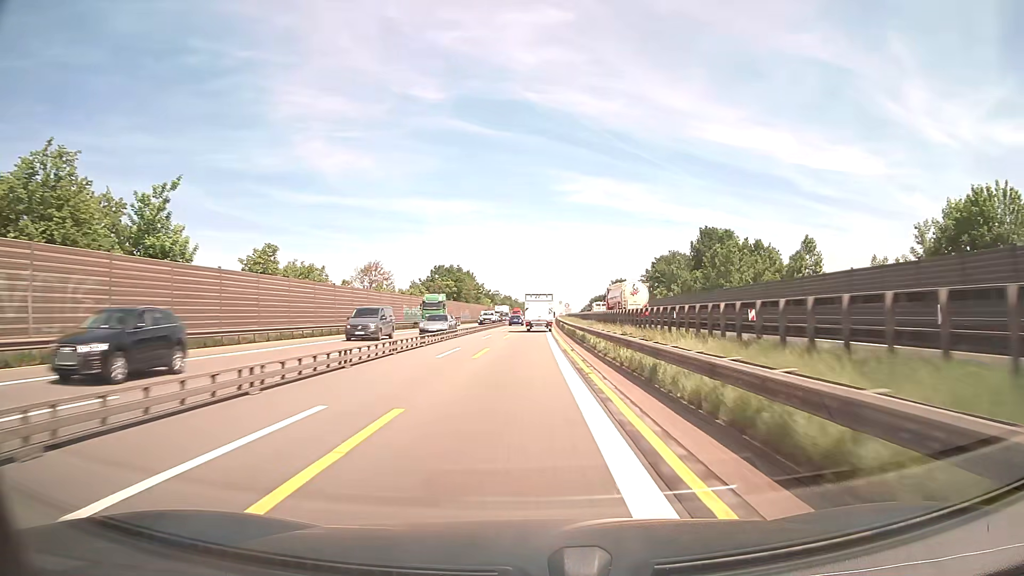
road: motorway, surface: asphalt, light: Day
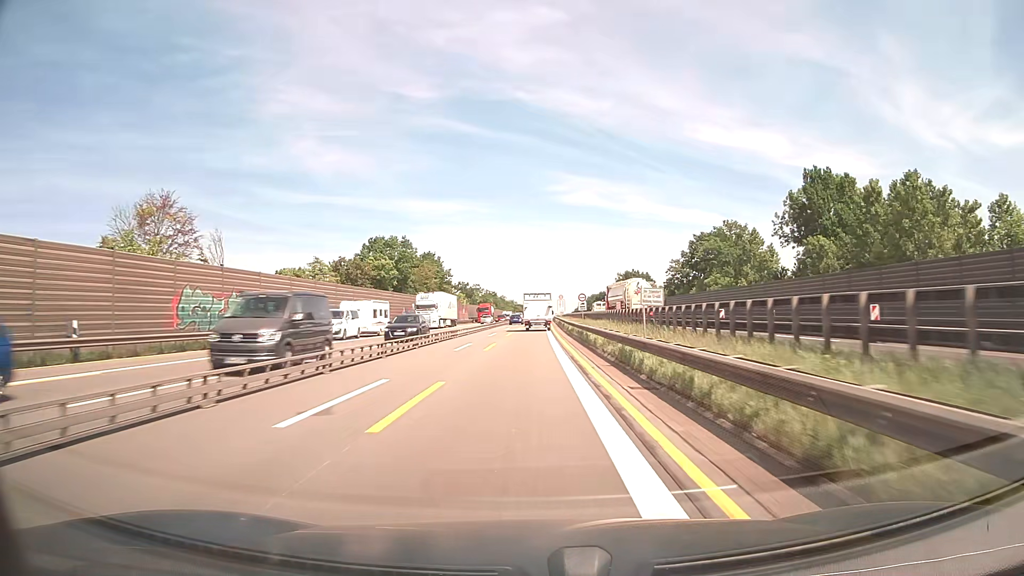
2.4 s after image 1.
(+0.4, +50.2) m; +1°
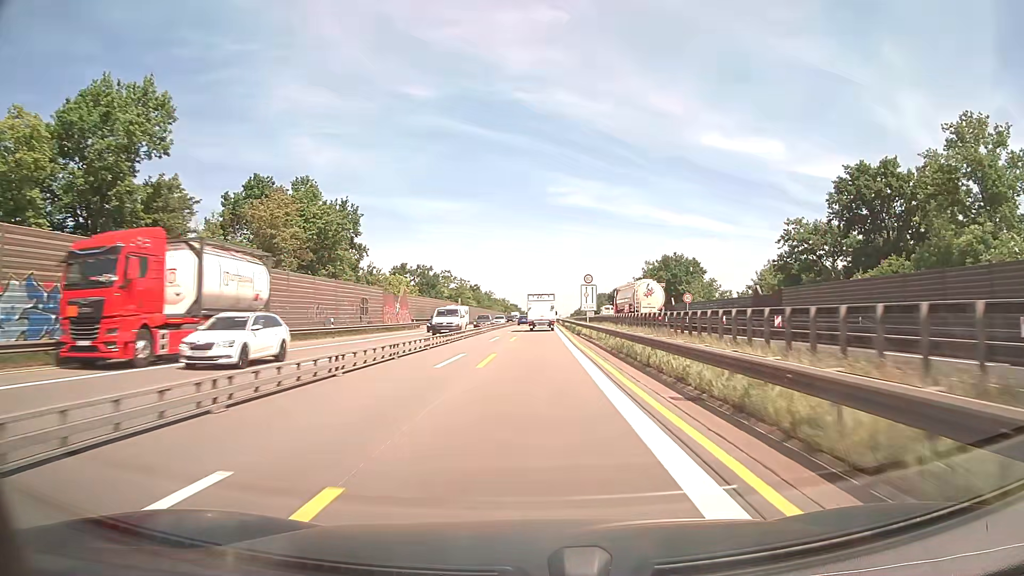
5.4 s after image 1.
(+0.3, +62.6) m; 0°
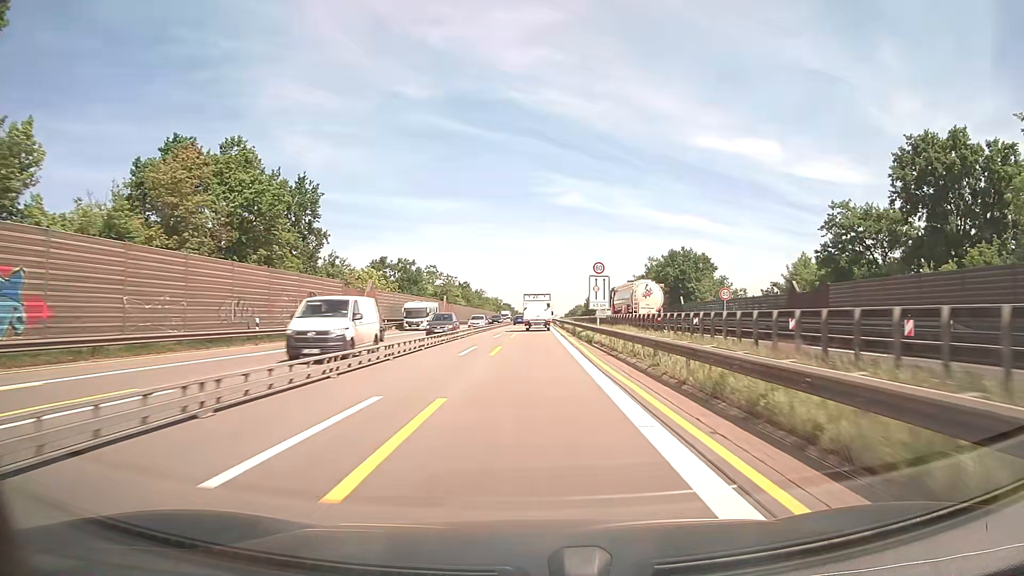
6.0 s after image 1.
(0.0, +12.5) m; 0°
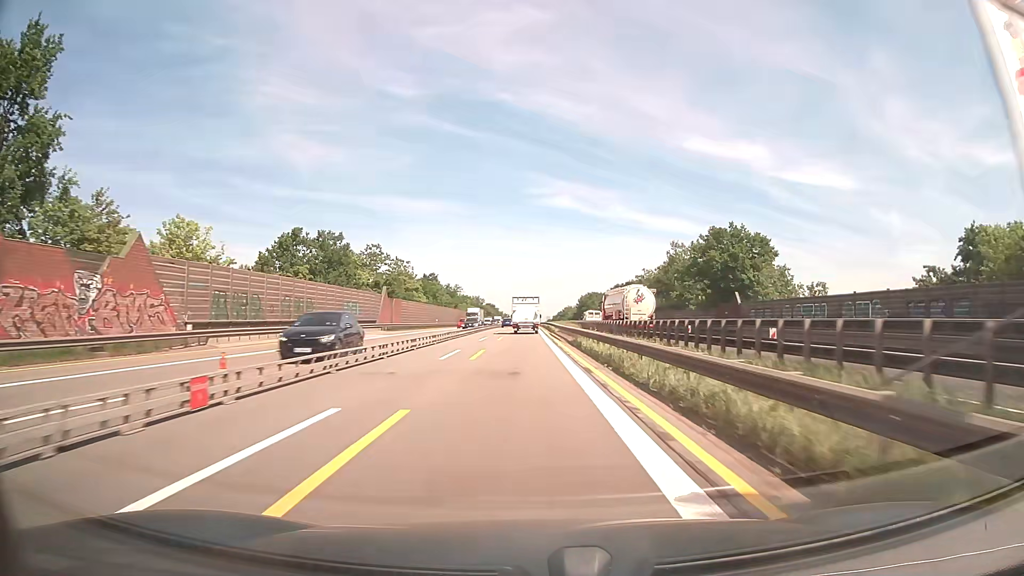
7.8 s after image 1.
(+0.5, +37.5) m; +1°
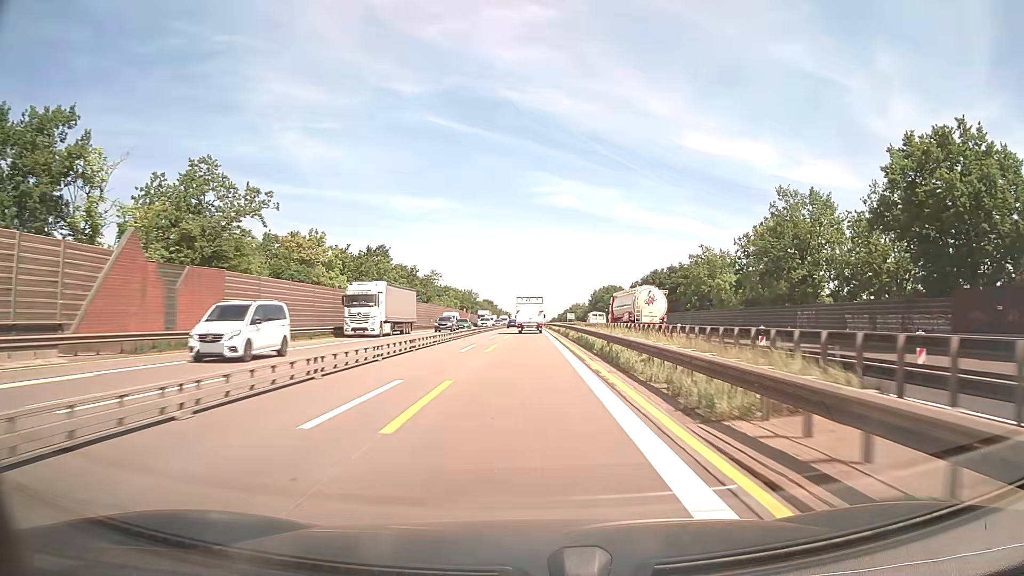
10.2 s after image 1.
(-0.2, +50.0) m; 0°
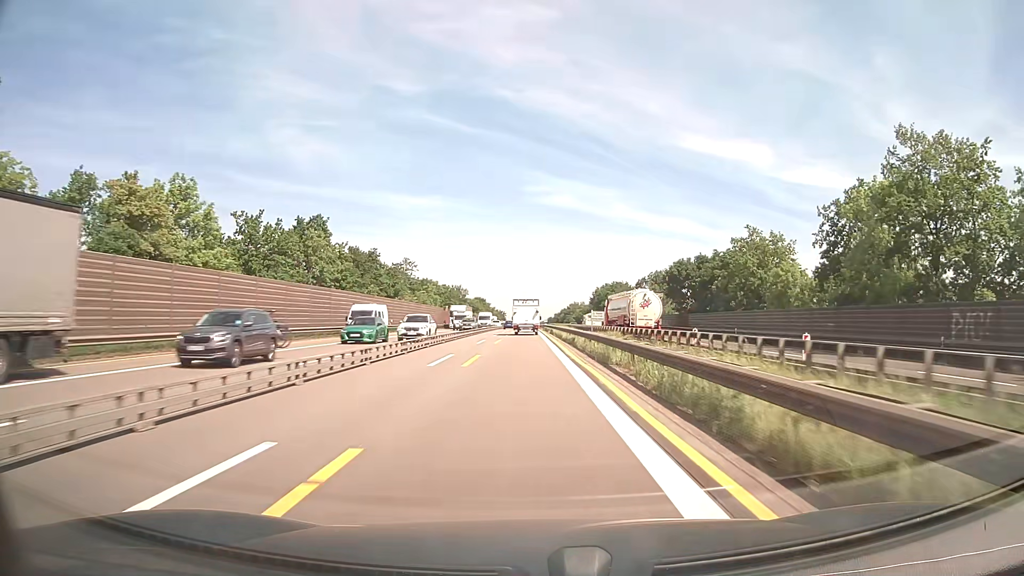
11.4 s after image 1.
(+0.1, +25.0) m; 0°
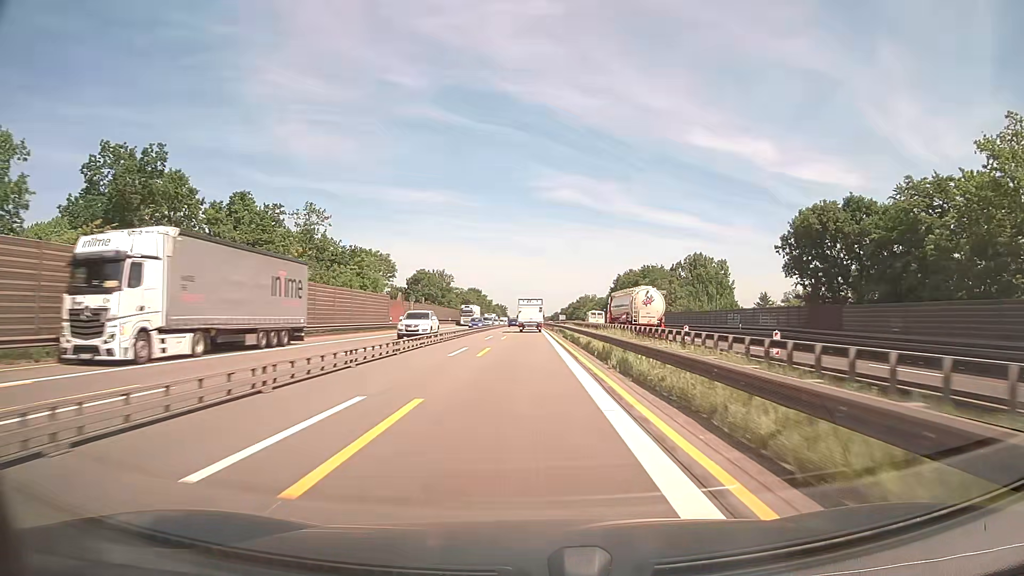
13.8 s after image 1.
(-0.2, +50.1) m; 0°
(0, +10) (0, +20) (0, +30) (0, +40) (0, +50) (0, +60) (0, +70) (0, +80) (0, +90) (0, +100) m
